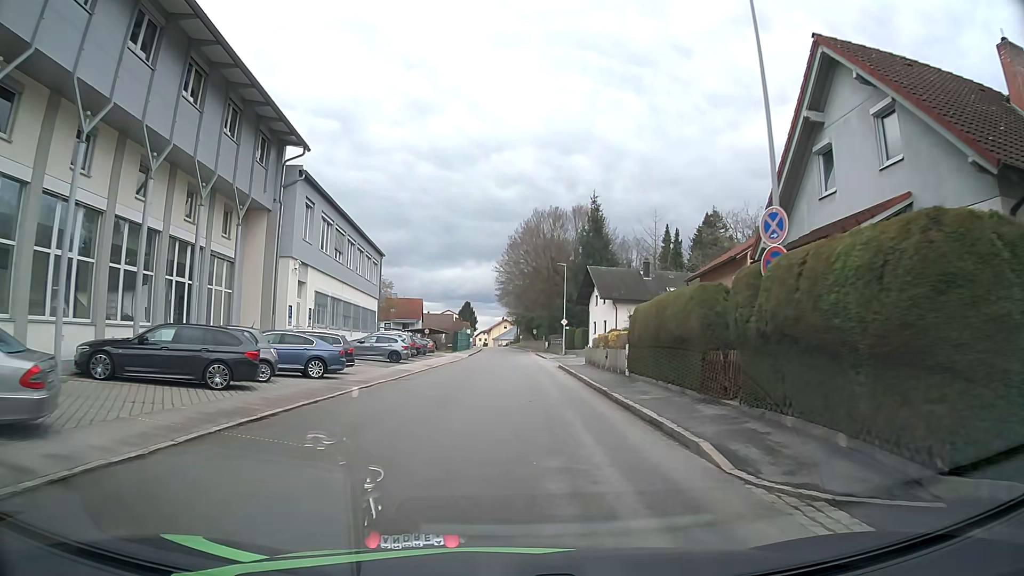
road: tertiary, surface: asphalt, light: Day
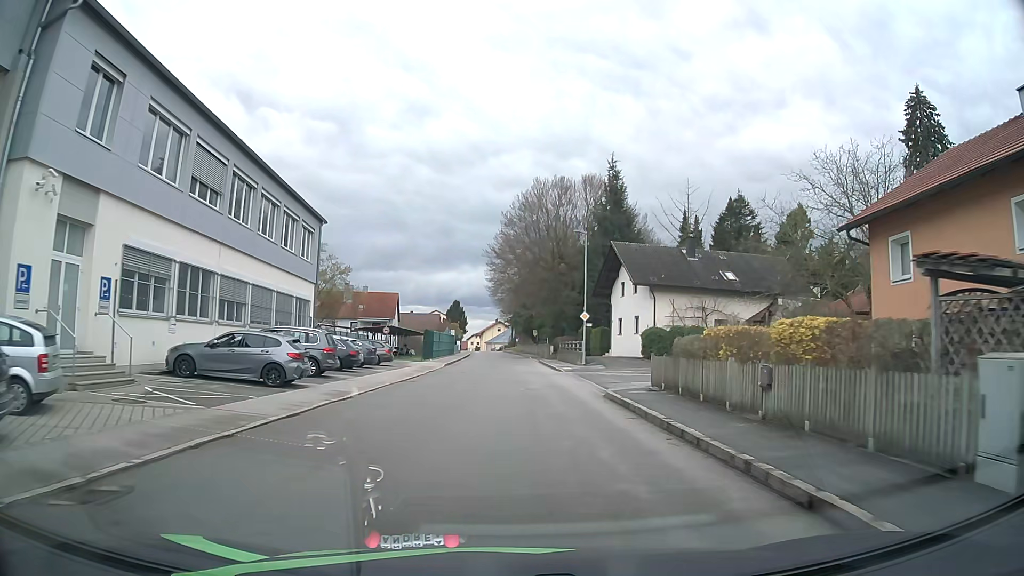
(-0.1, +18.8) m; +1°
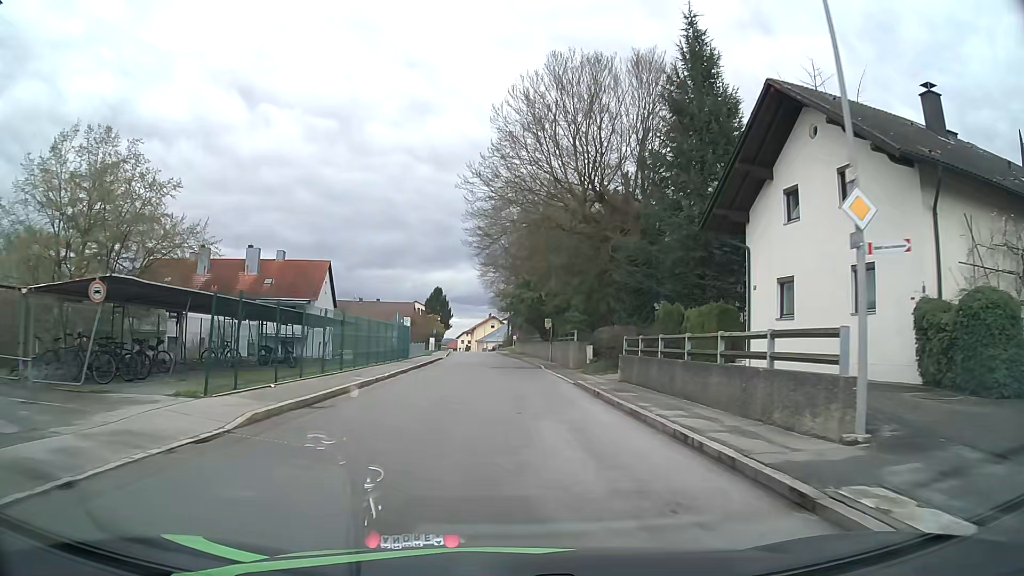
(0.0, +32.2) m; +1°
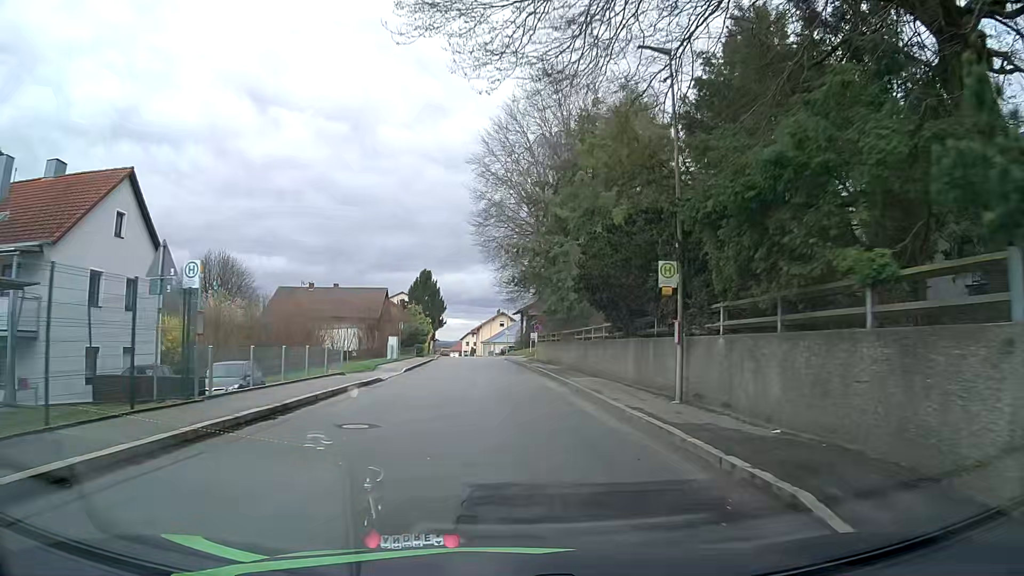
(-0.7, +32.5) m; -3°
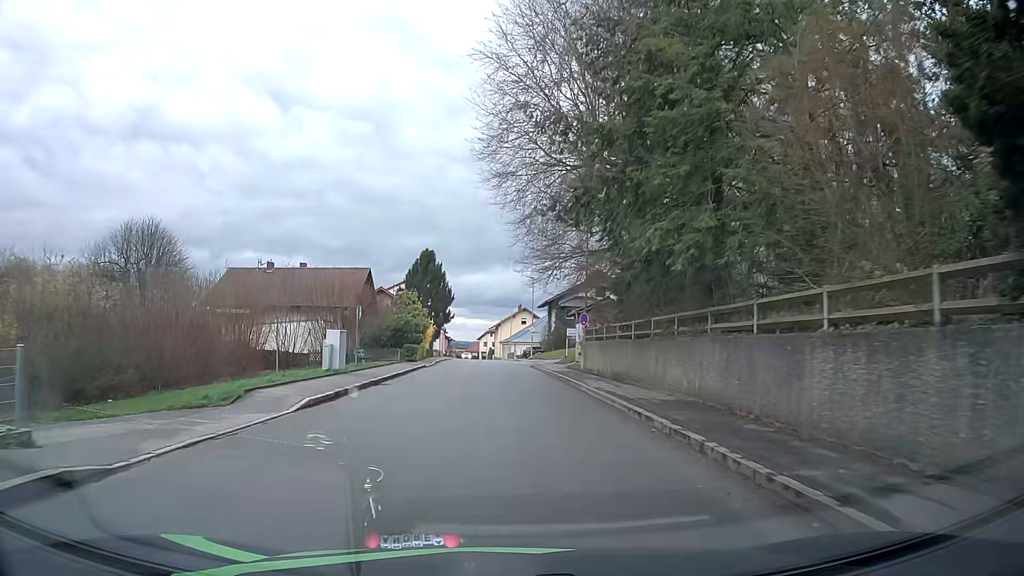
(+0.1, +19.6) m; 0°
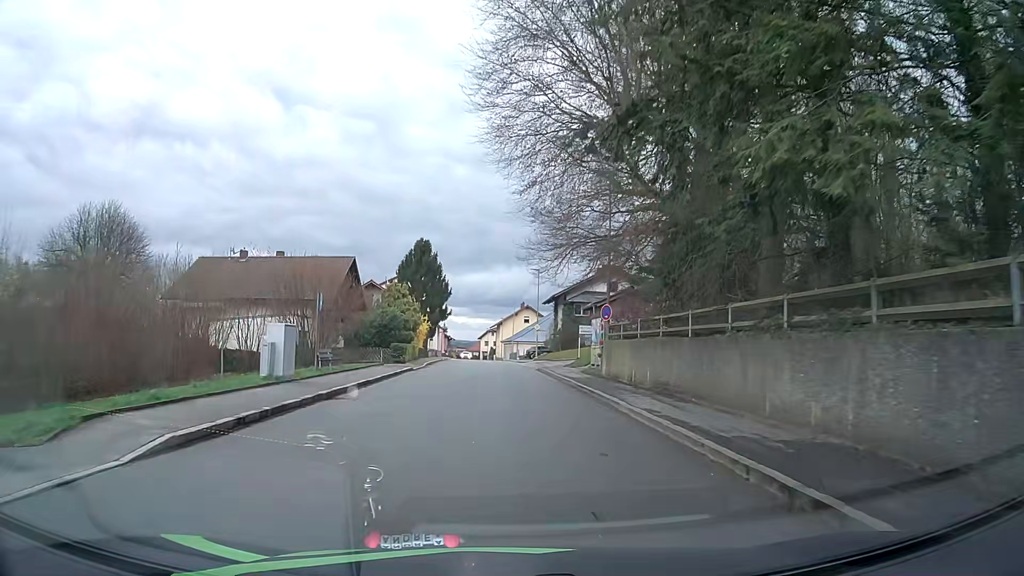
(-0.1, +6.5) m; -1°
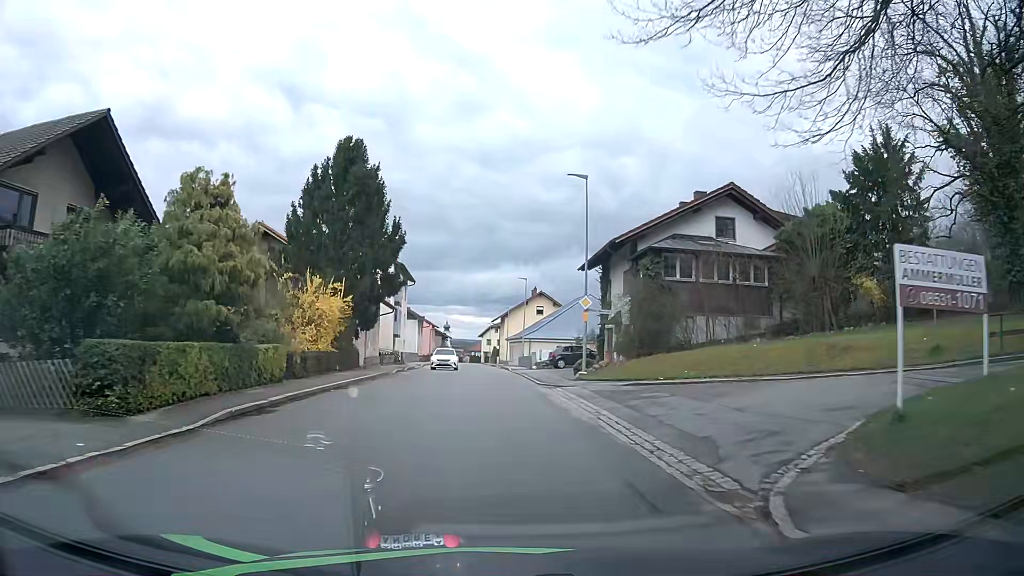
(+0.1, +32.7) m; -1°
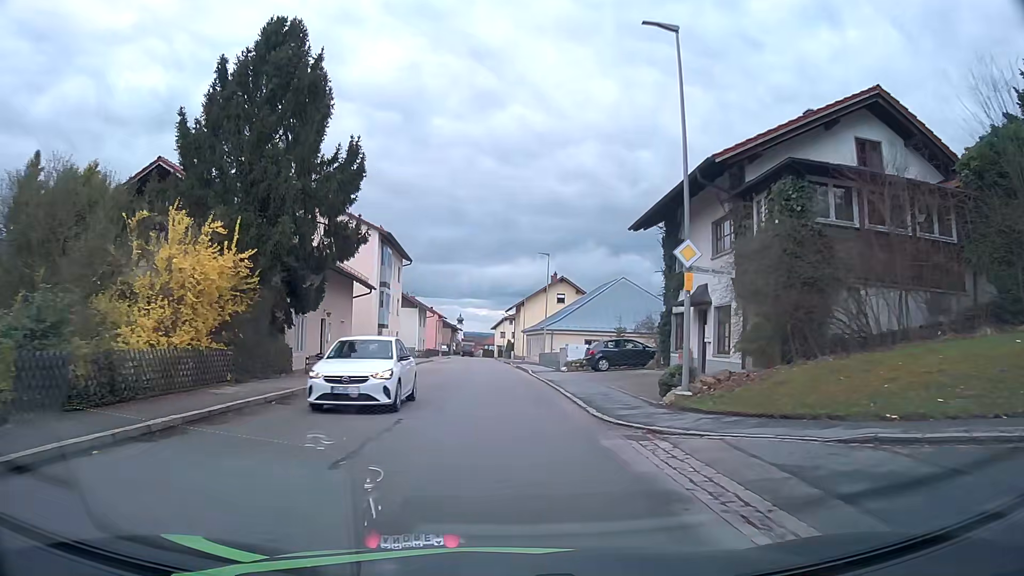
(0.0, +12.9) m; -1°
(0, +10) (0, +20) (-1, +30) (-1, +40) (-1, +50) (-2, +60) (-2, +70) (-2, +80) (-3, +90) (-3, +100) m
